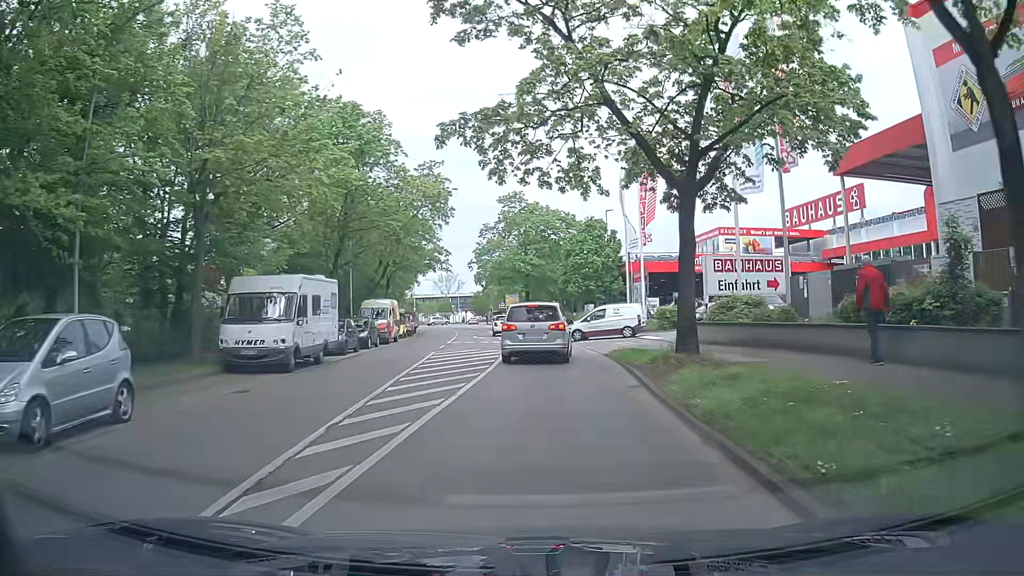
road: secondary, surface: asphalt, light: Day
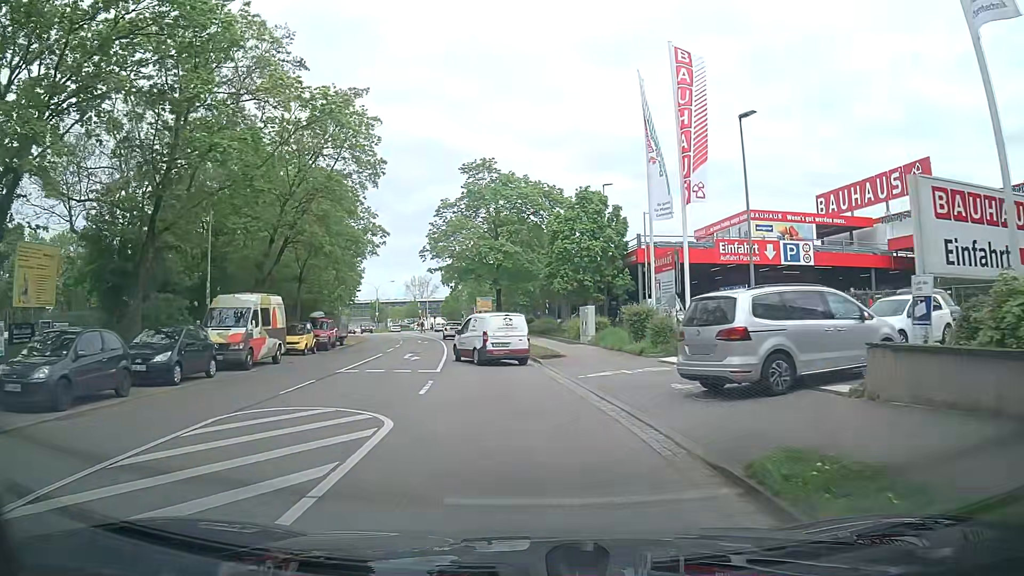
(+0.4, +16.3) m; +1°
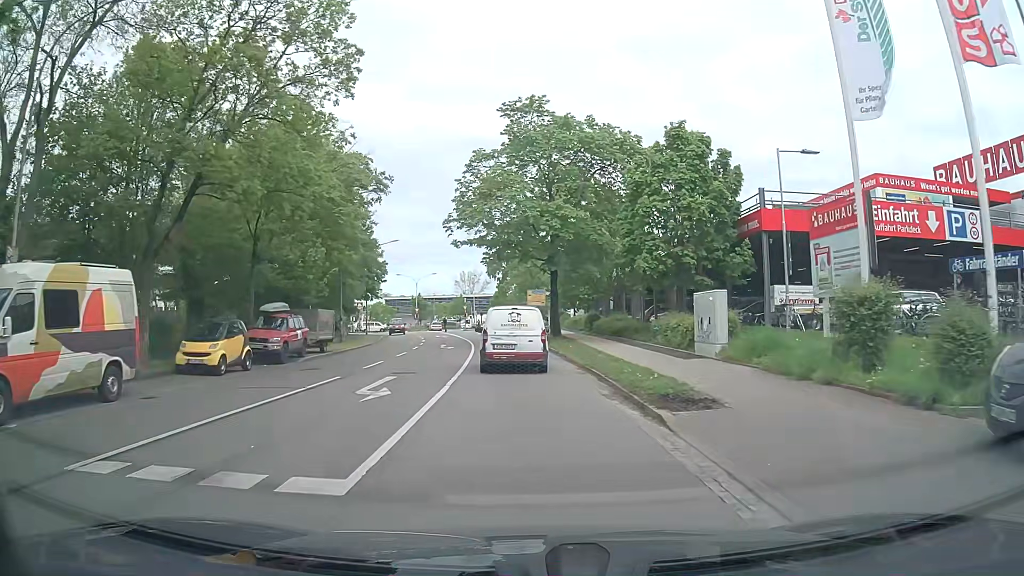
(-0.5, +13.9) m; -5°
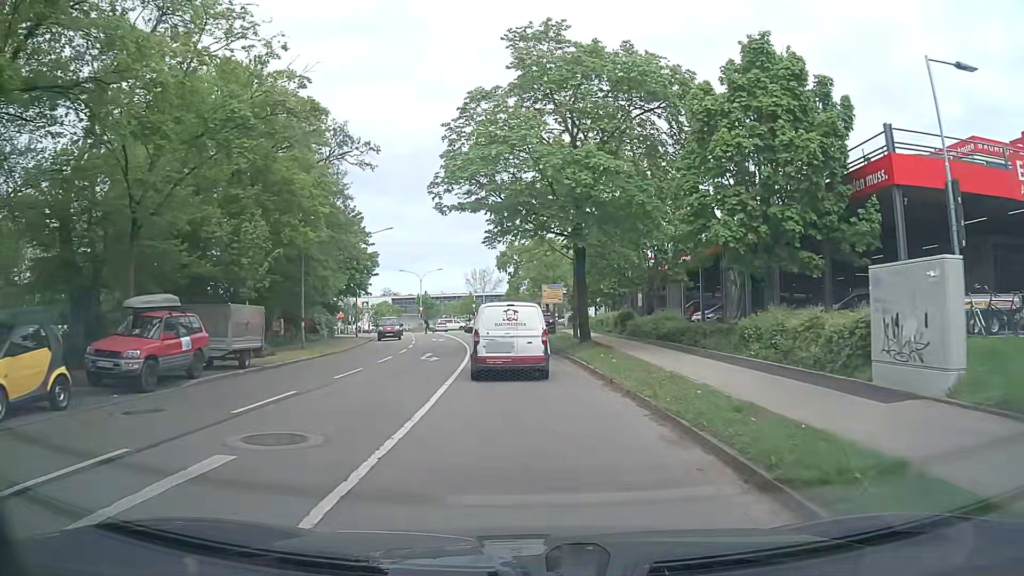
(0.0, +9.6) m; -1°
